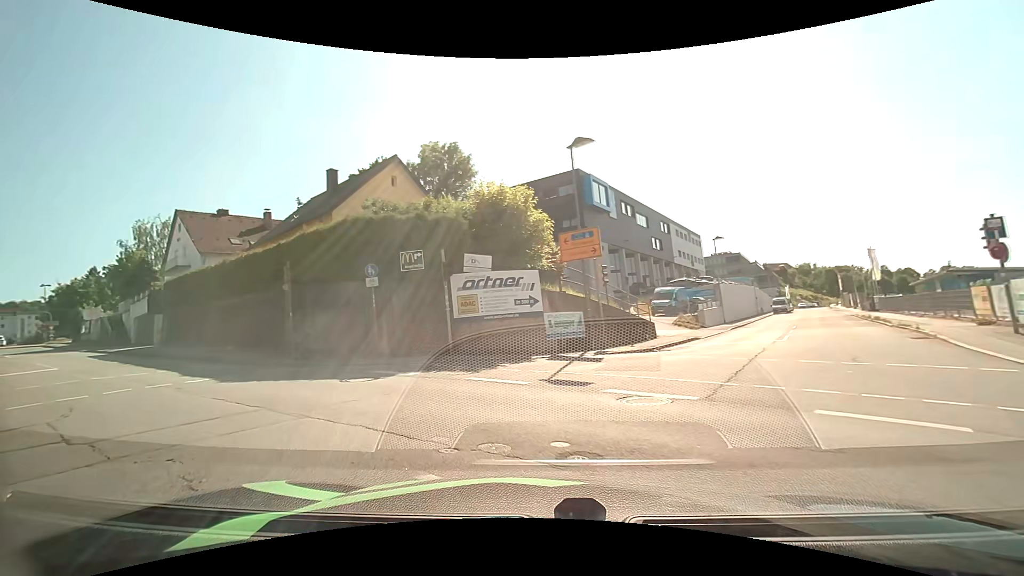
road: residential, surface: asphalt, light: Day
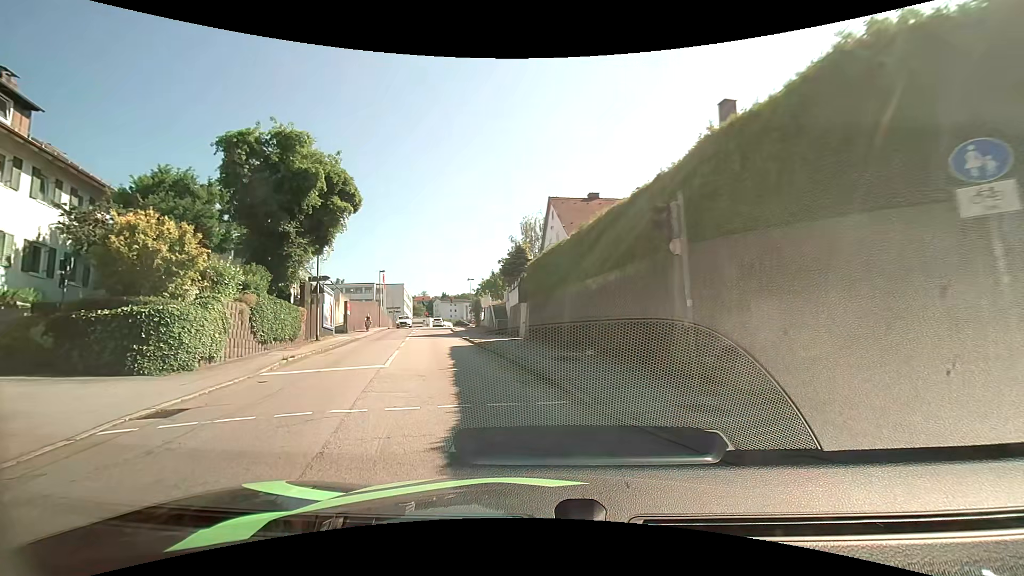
(-4.2, +10.1) m; -42°
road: tertiary
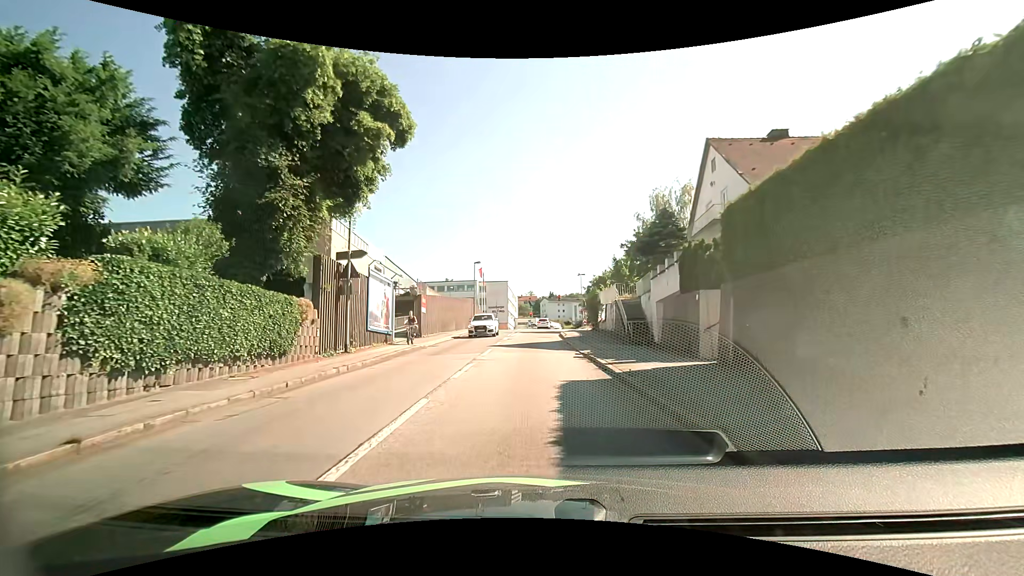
(-1.9, +13.1) m; -12°
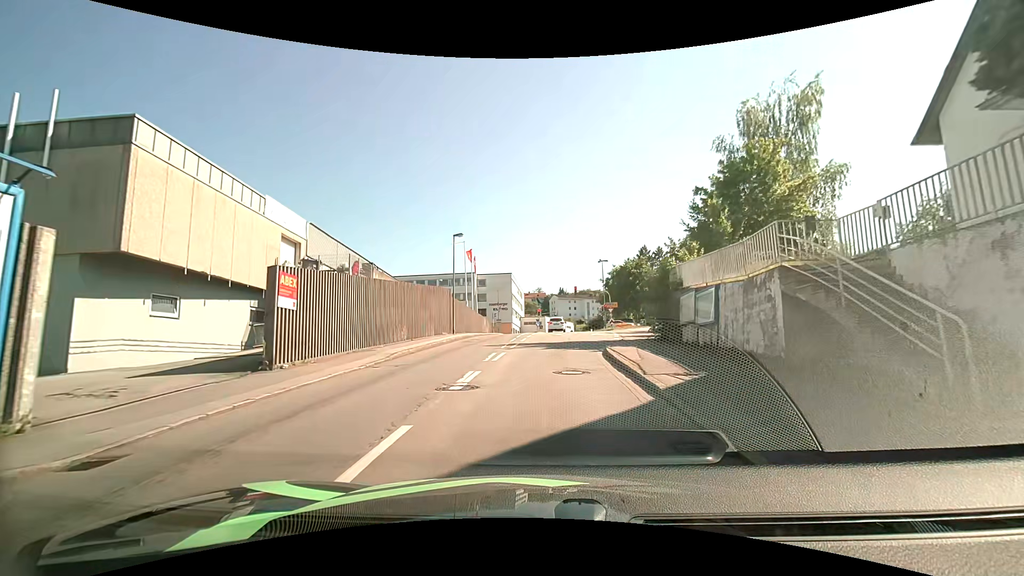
(-0.2, +19.9) m; -1°
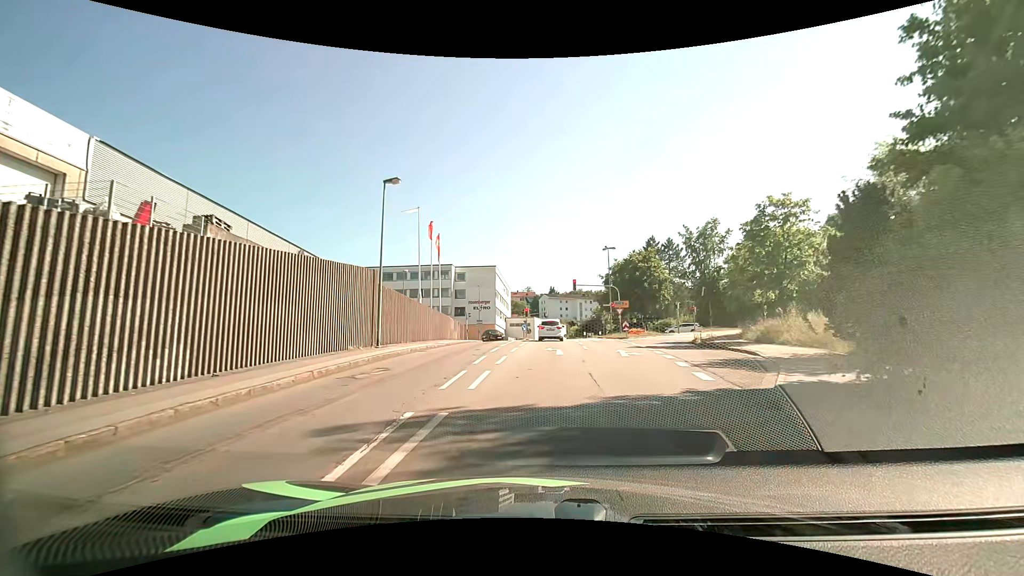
(+0.2, +15.9) m; +2°
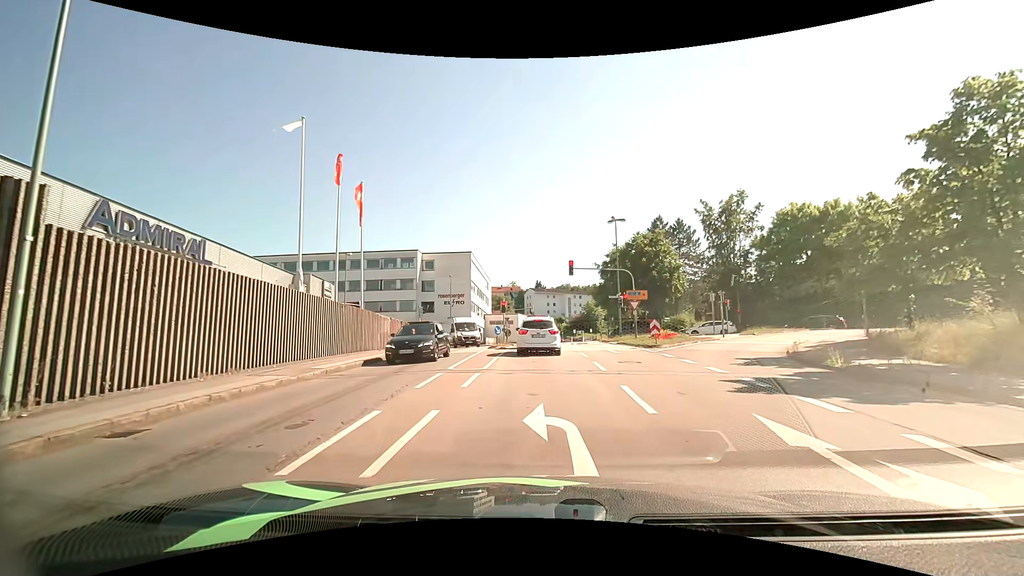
(+0.1, +15.2) m; +1°
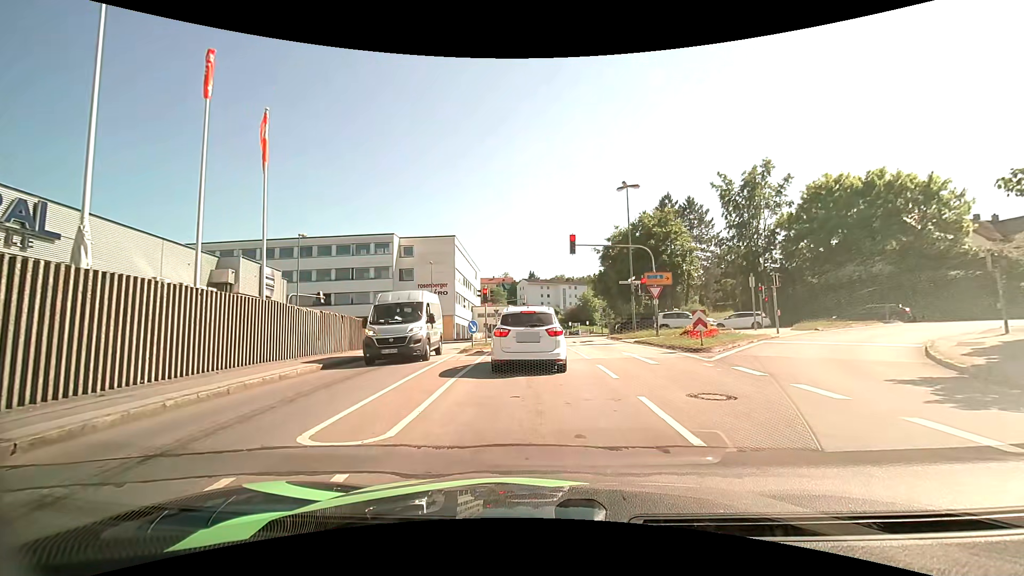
(0.0, +8.5) m; +1°
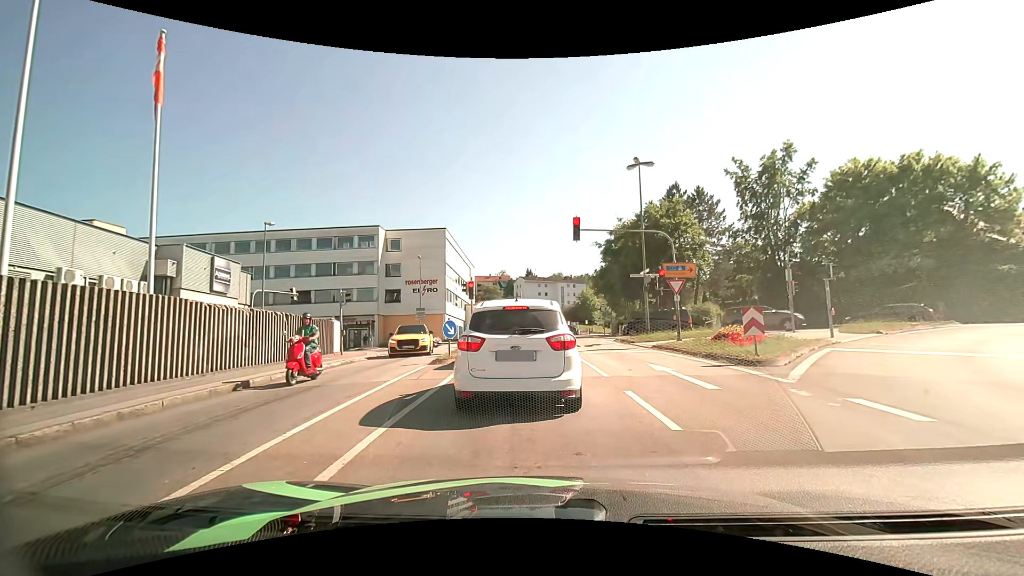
(0.0, +4.7) m; -1°
(0, +10) (0, +20) (0, +30) (-3, +40) (-8, +48) (-17, +53) (-27, +53) (-37, +53) (-47, +53) (-57, +53) m
